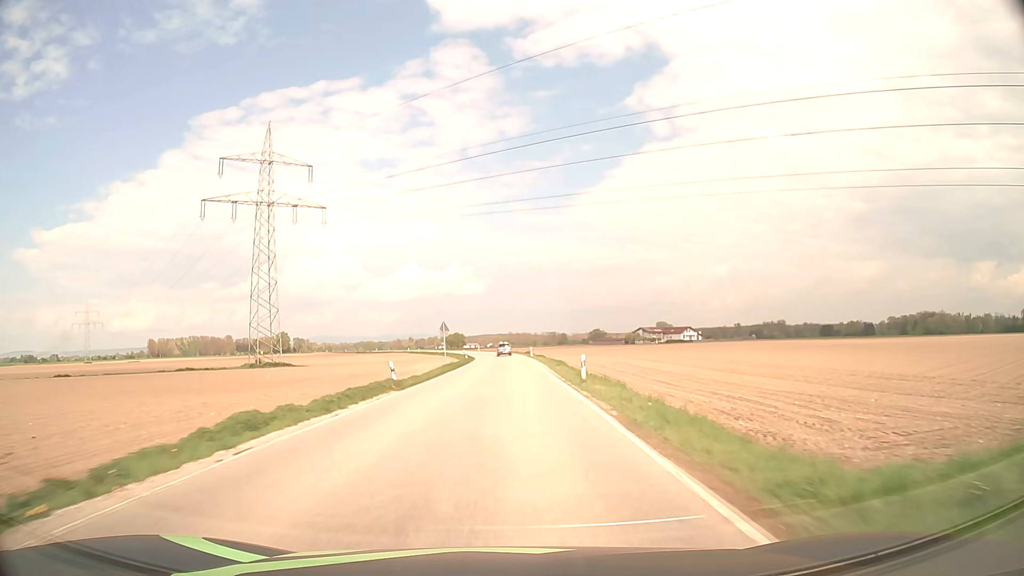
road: secondary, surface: asphalt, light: Day
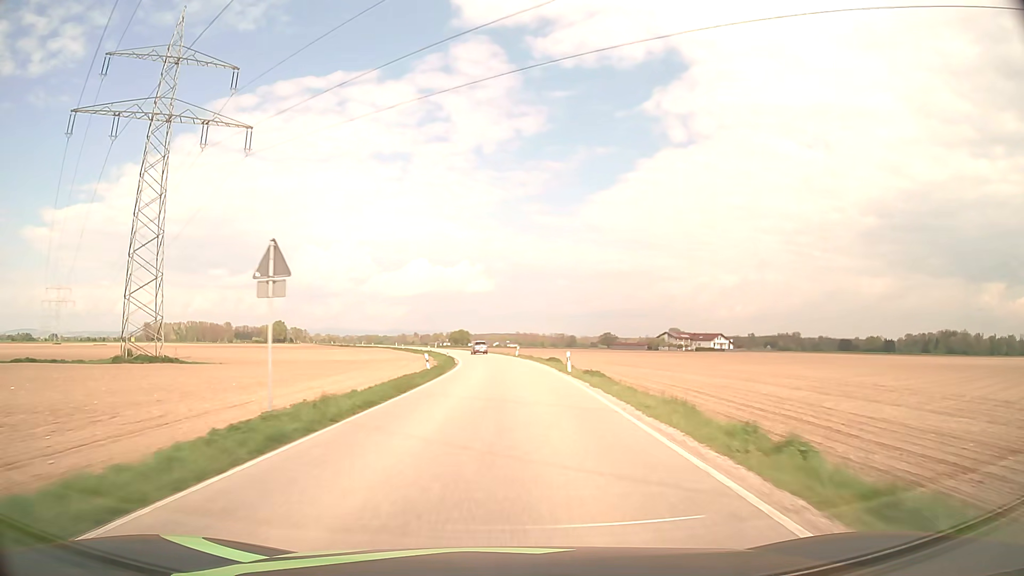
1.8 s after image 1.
(-0.1, +37.5) m; -1°
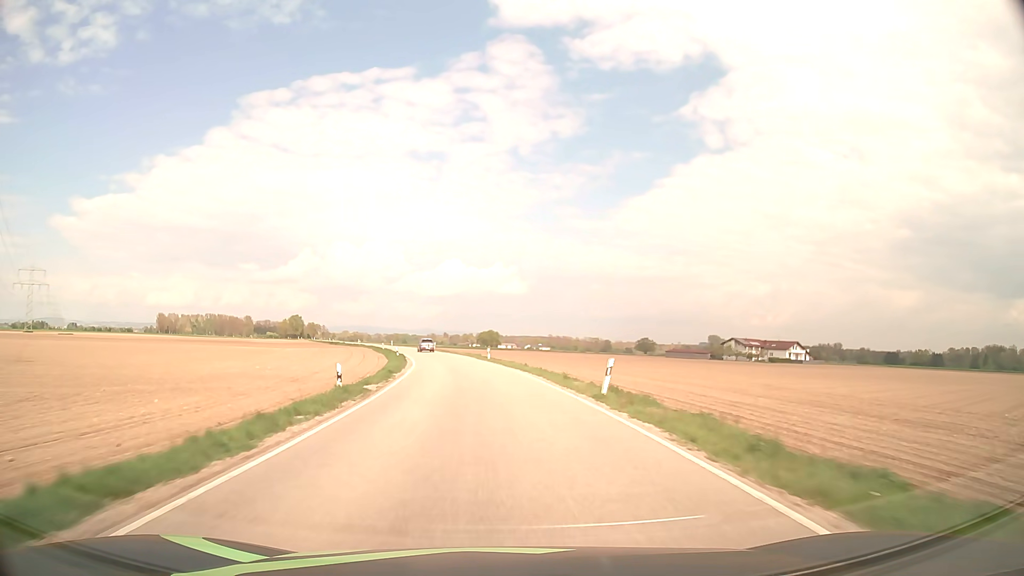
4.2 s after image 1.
(-0.6, +50.1) m; -2°
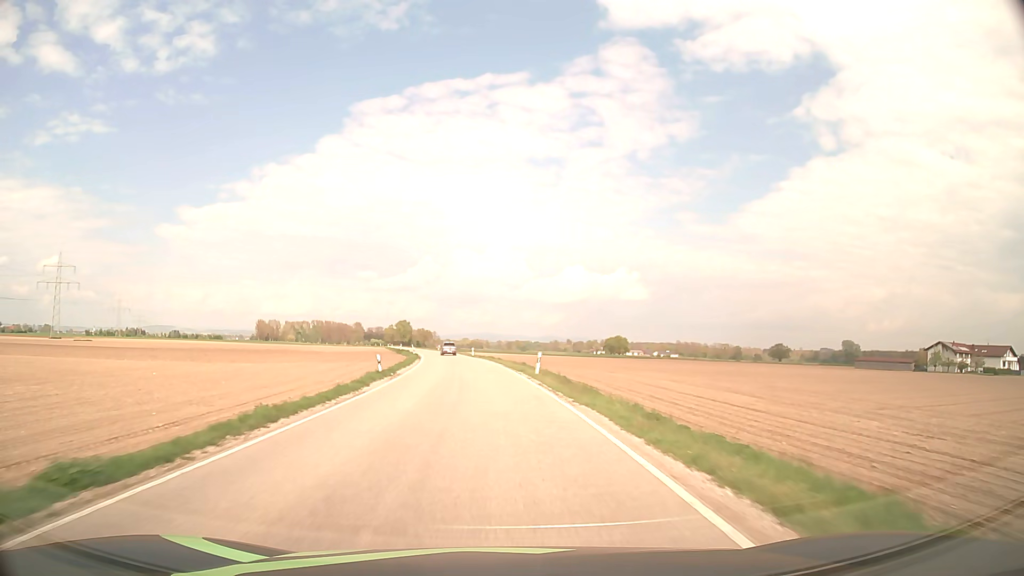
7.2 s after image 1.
(-5.5, +62.0) m; -10°
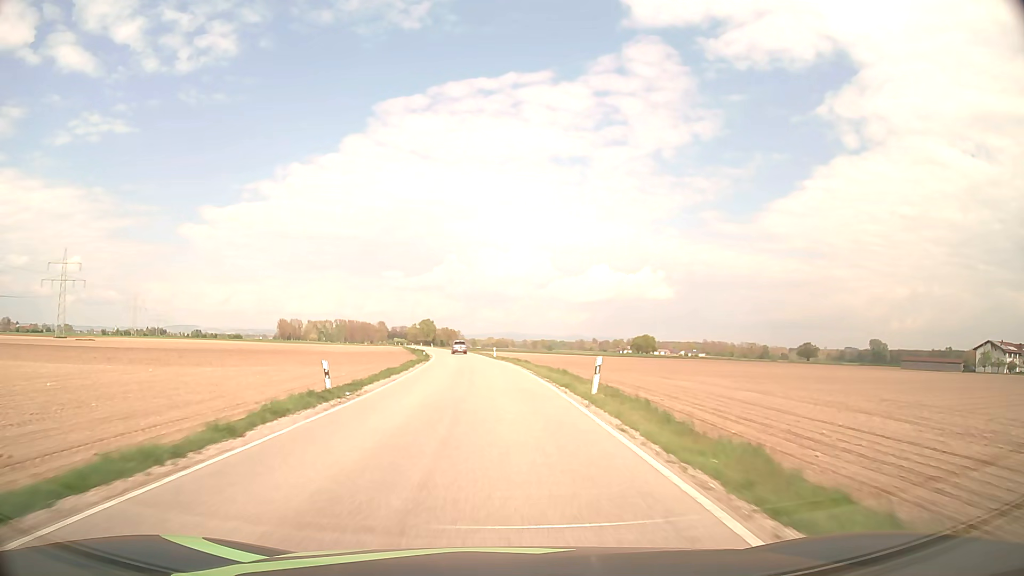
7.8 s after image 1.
(-0.2, +12.4) m; -2°
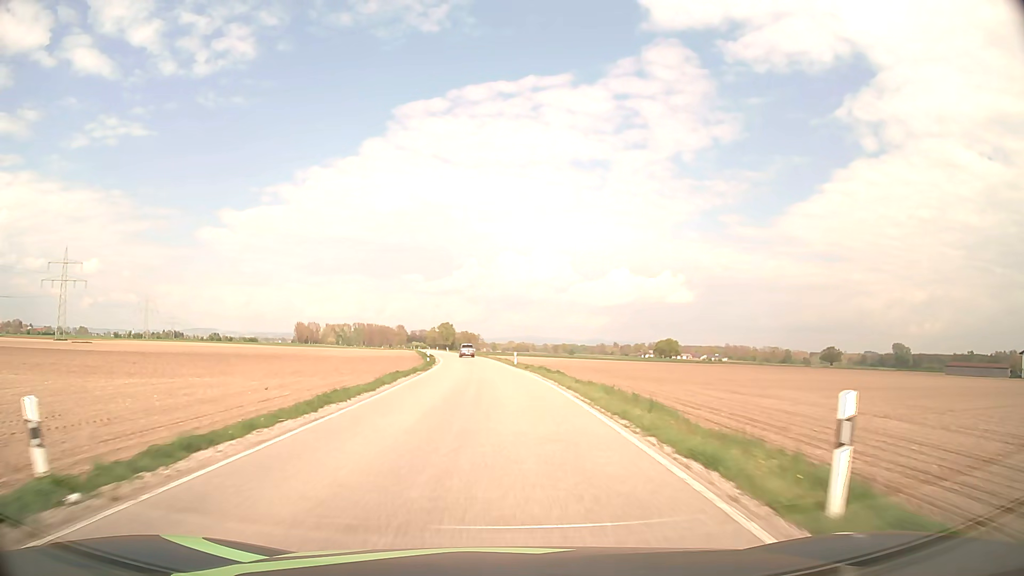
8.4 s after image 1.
(-0.2, +12.5) m; -2°
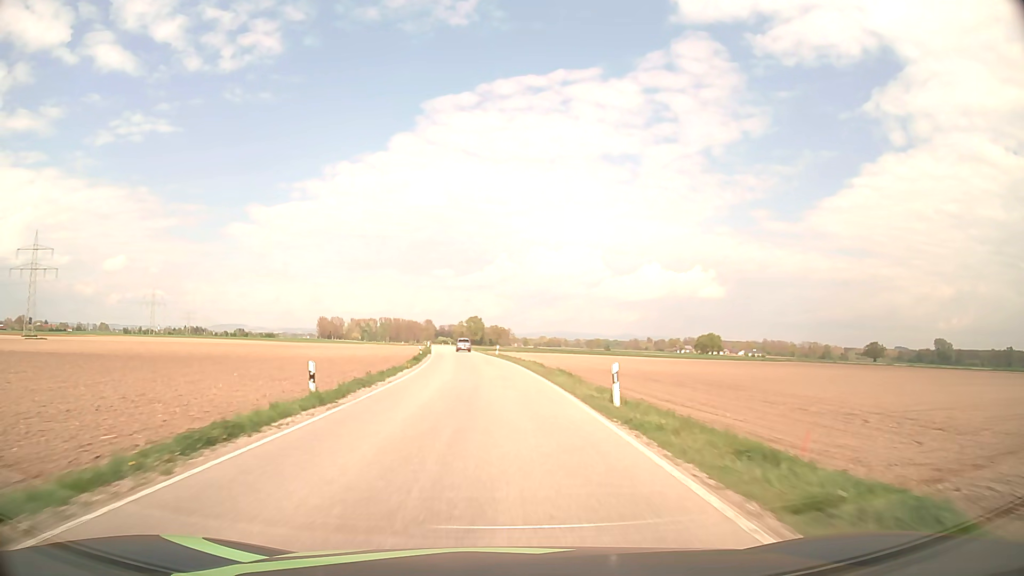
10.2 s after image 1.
(-0.9, +37.4) m; -2°
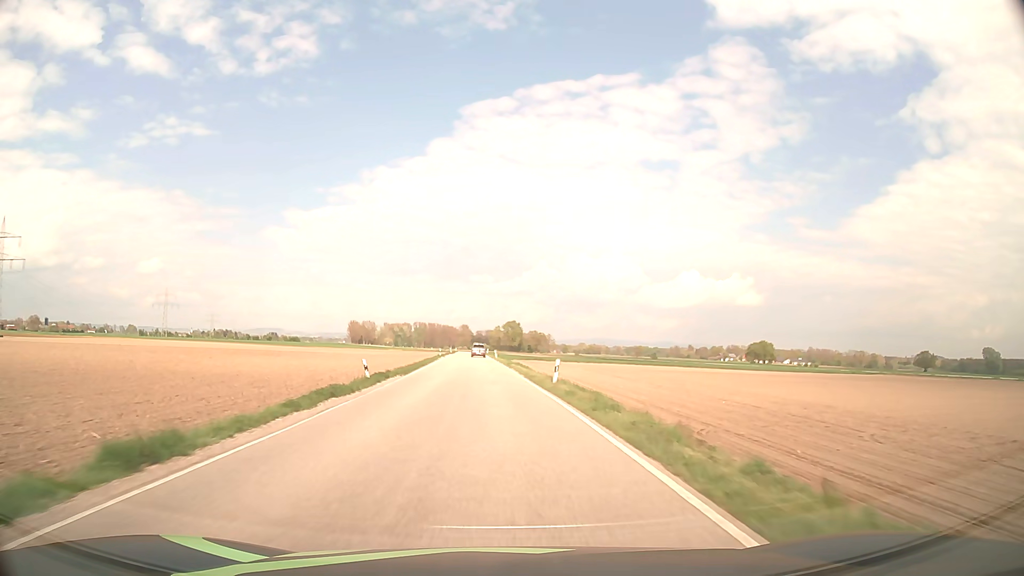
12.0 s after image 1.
(-1.2, +37.5) m; -3°
(0, +10) (0, +20) (-1, +30) (-1, +40) (-2, +50) (-2, +60) (-3, +70) (-3, +80) (-4, +90) (-4, +100) m
